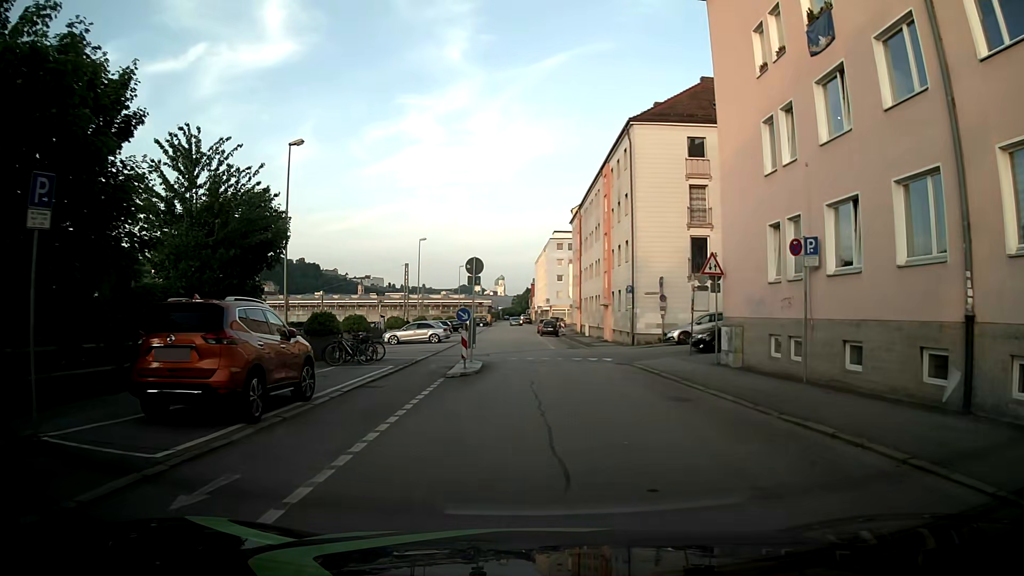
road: residential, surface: asphalt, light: Day
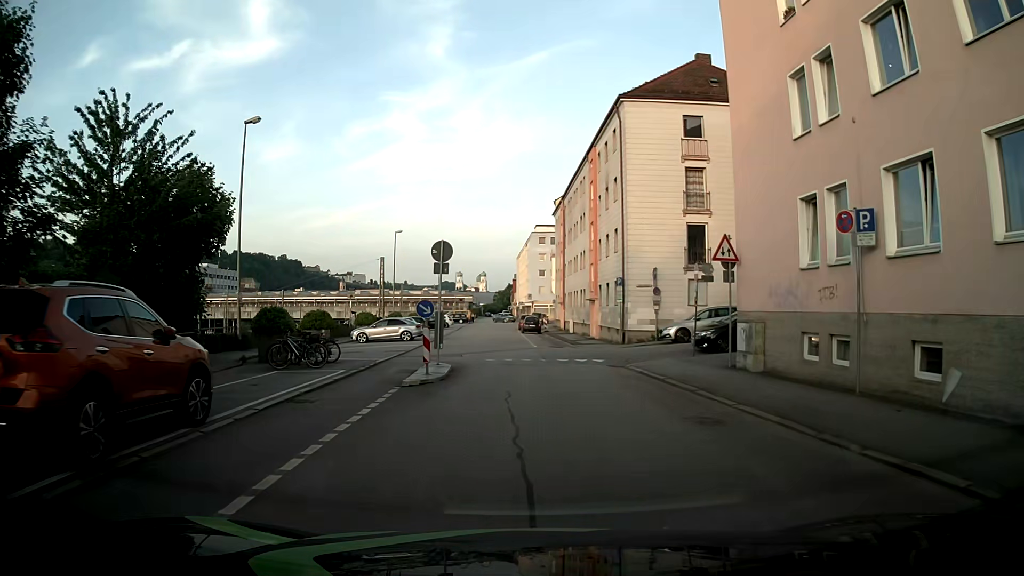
(0.0, +3.5) m; 0°
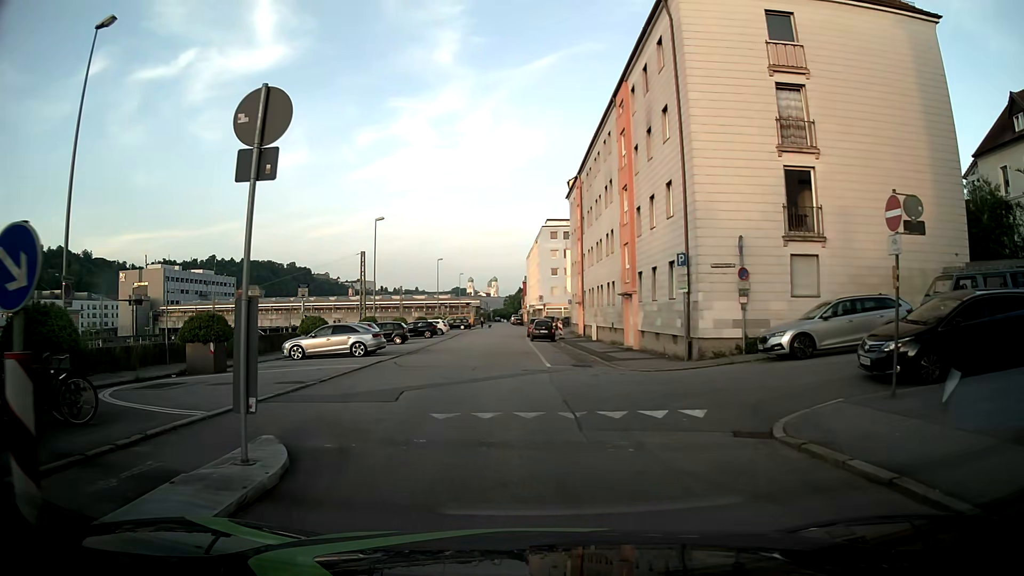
(0.0, +12.7) m; -1°
